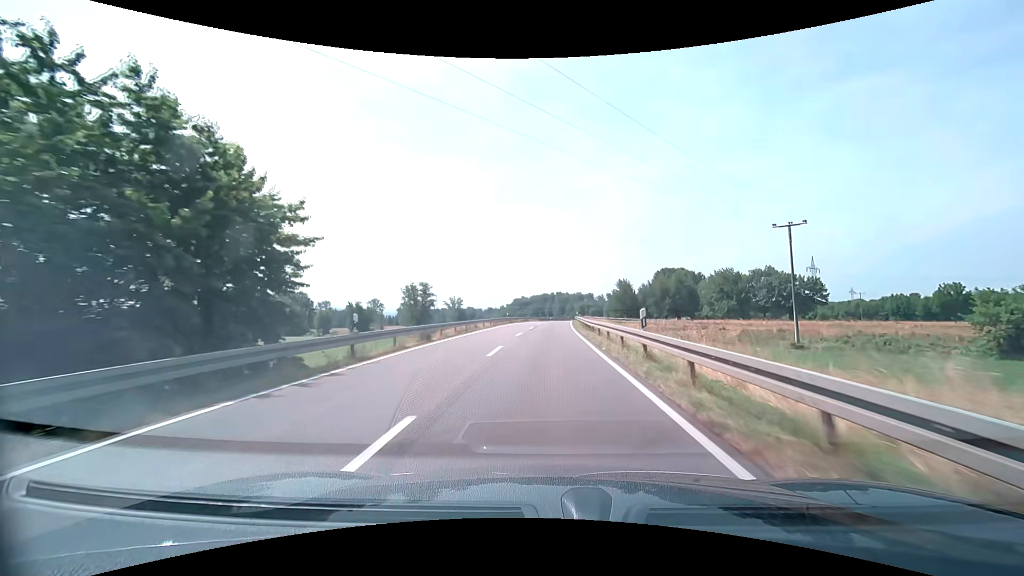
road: secondary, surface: asphalt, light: Day
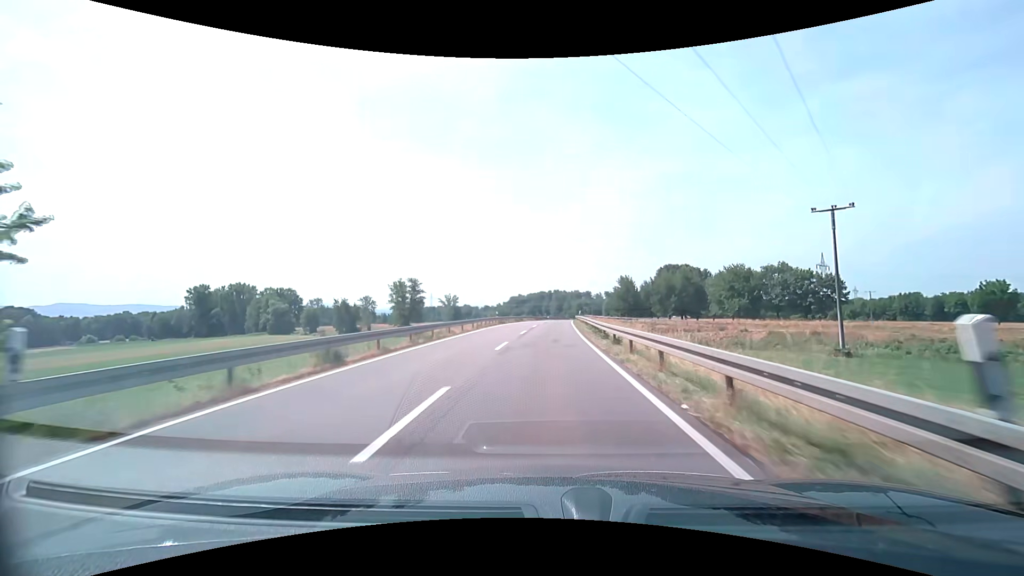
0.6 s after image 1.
(0.0, +9.8) m; 0°
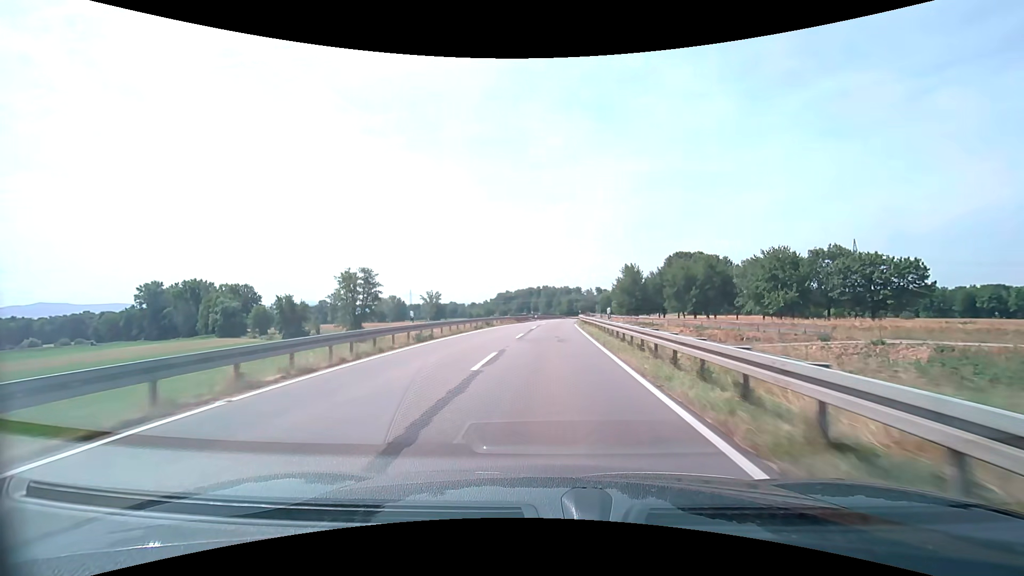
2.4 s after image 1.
(+0.3, +29.7) m; +1°
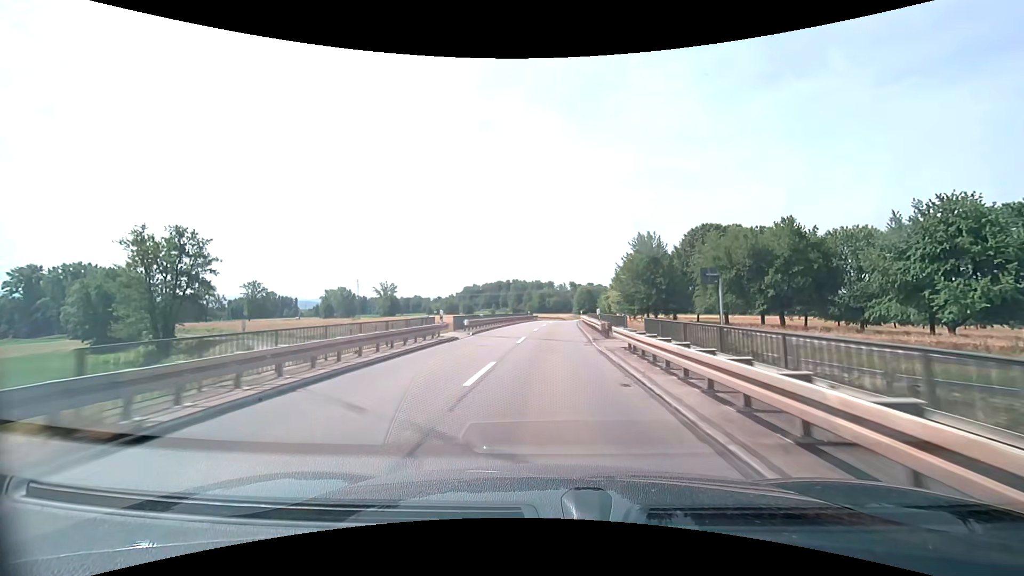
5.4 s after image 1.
(+1.3, +50.0) m; +3°
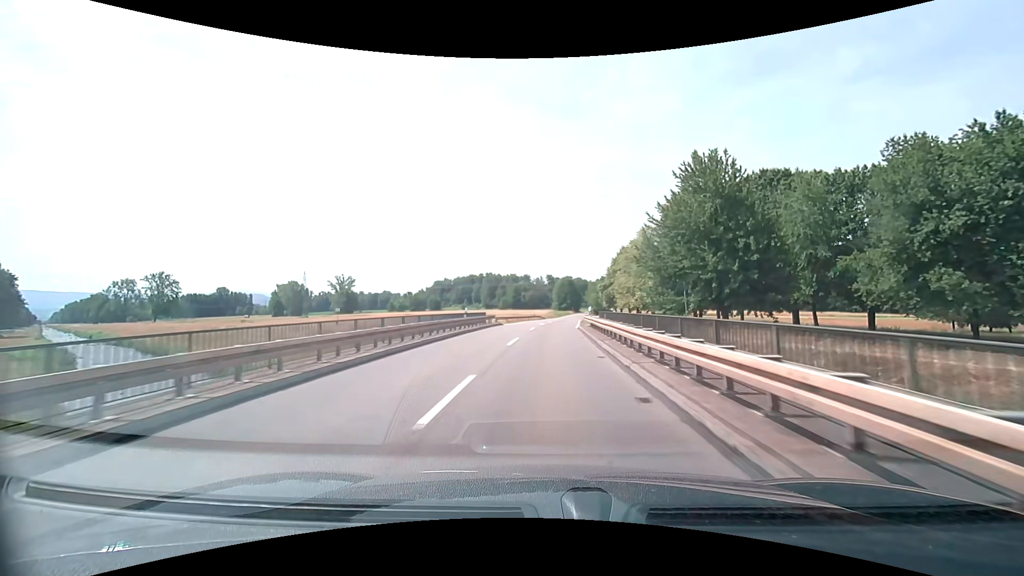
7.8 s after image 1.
(+1.2, +39.1) m; +3°
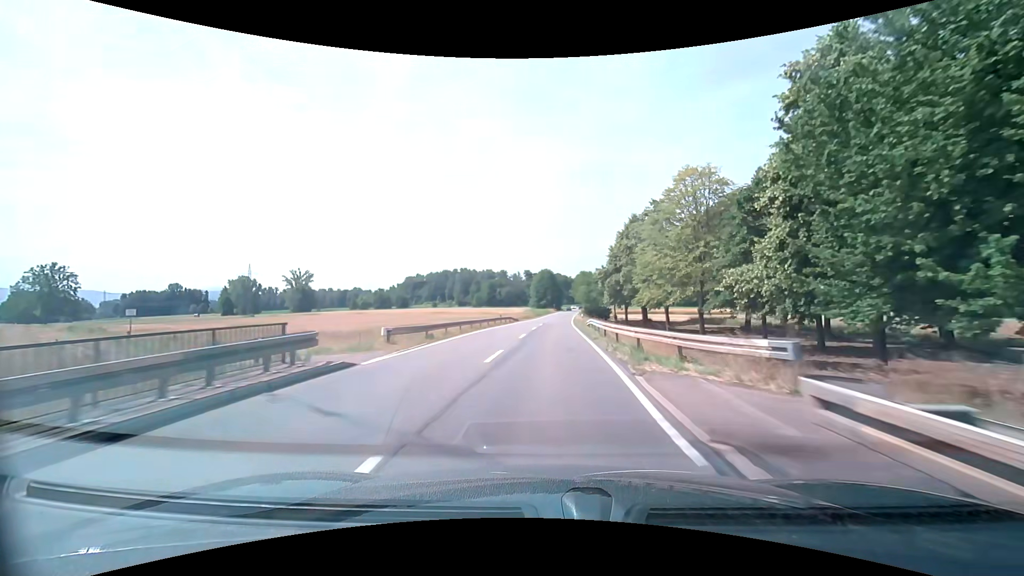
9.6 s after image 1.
(+0.6, +29.4) m; +3°
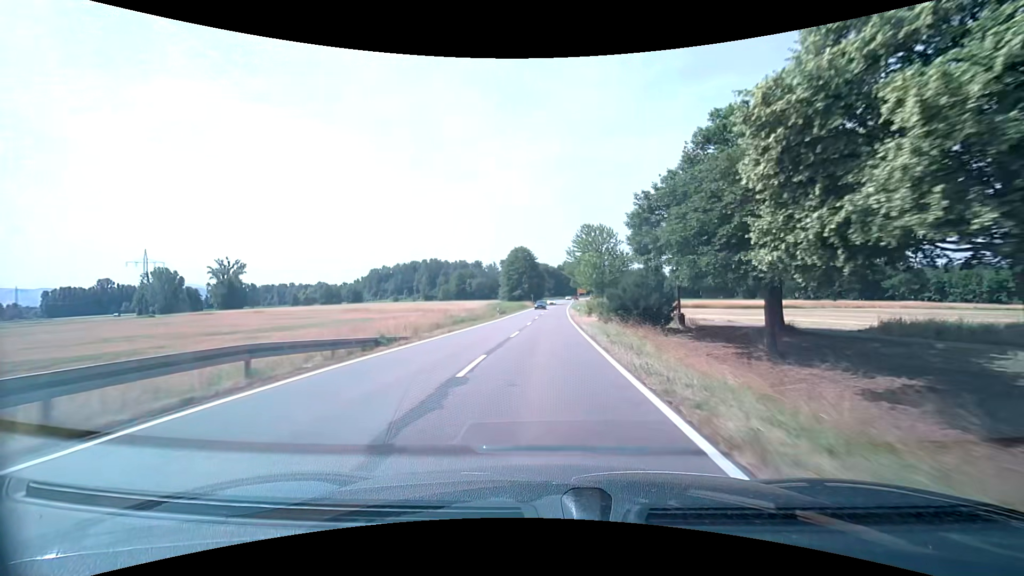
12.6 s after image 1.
(+1.2, +50.1) m; +2°
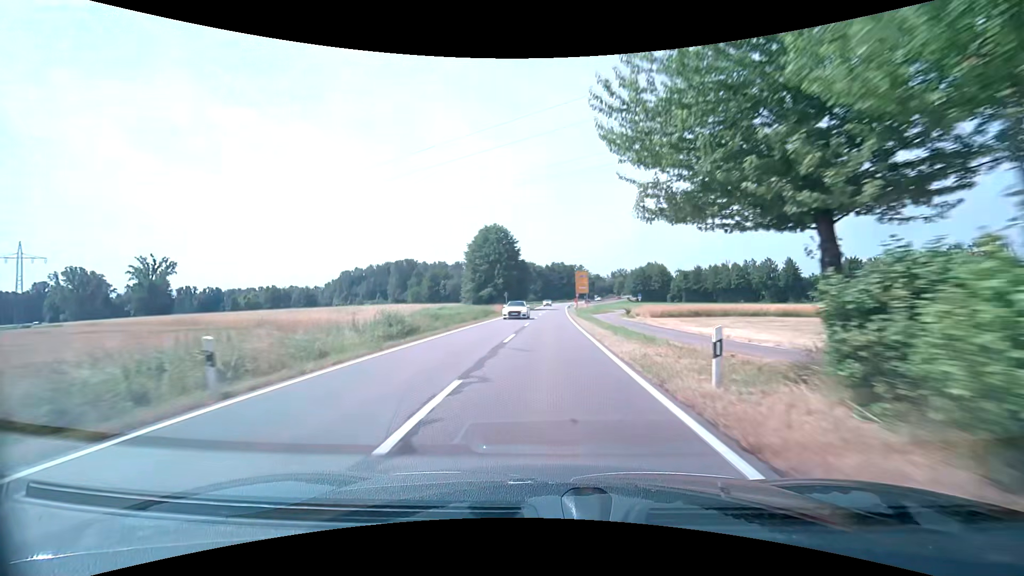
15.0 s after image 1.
(+0.6, +41.3) m; +2°
(0, +10) (0, +20) (0, +30) (+1, +40) (+1, +50) (+1, +60) (+2, +70) (+2, +80) (+2, +90) (+3, +100) m
